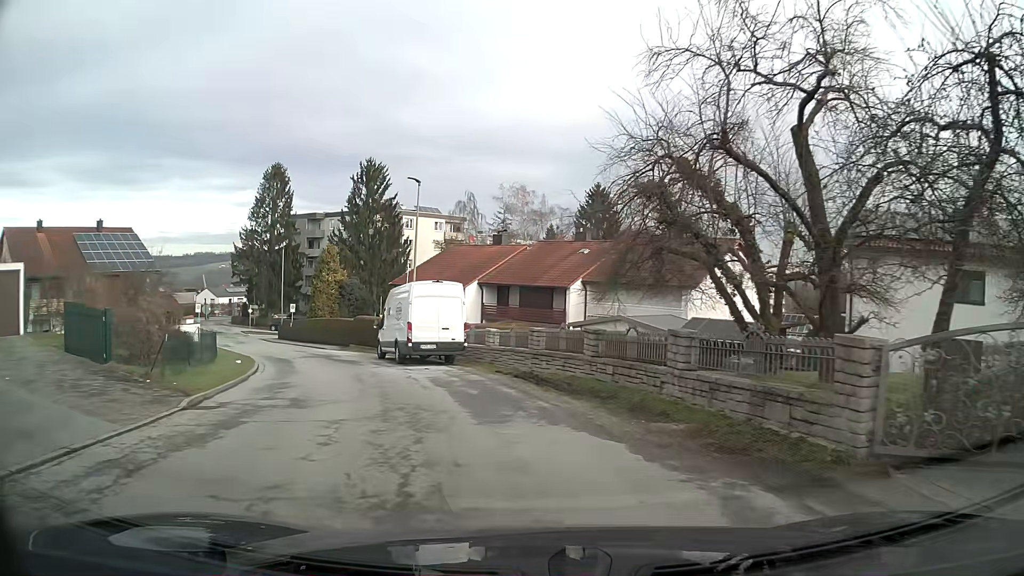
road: unclassified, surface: asphalt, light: Day
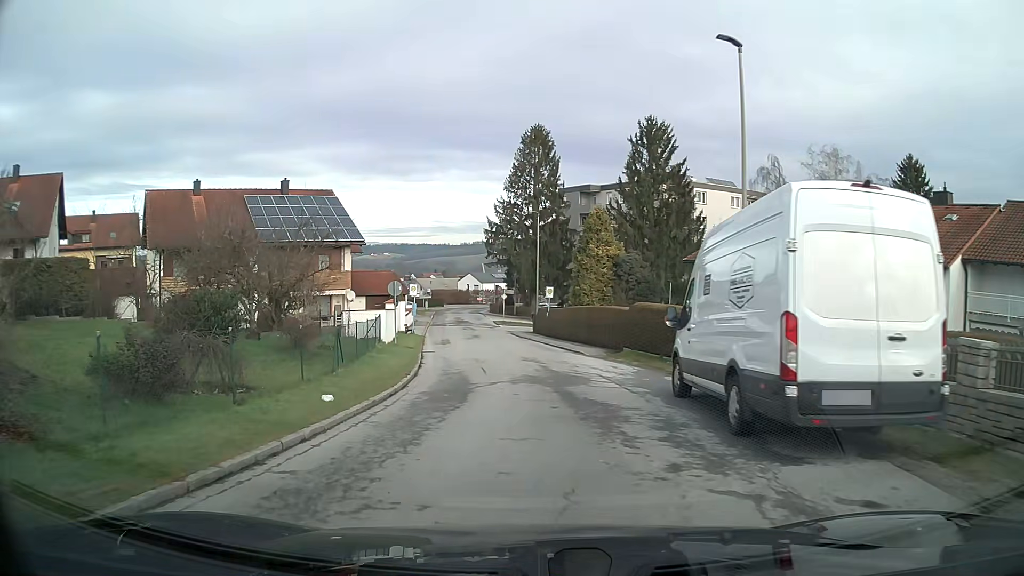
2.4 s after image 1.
(-3.1, +14.9) m; -23°
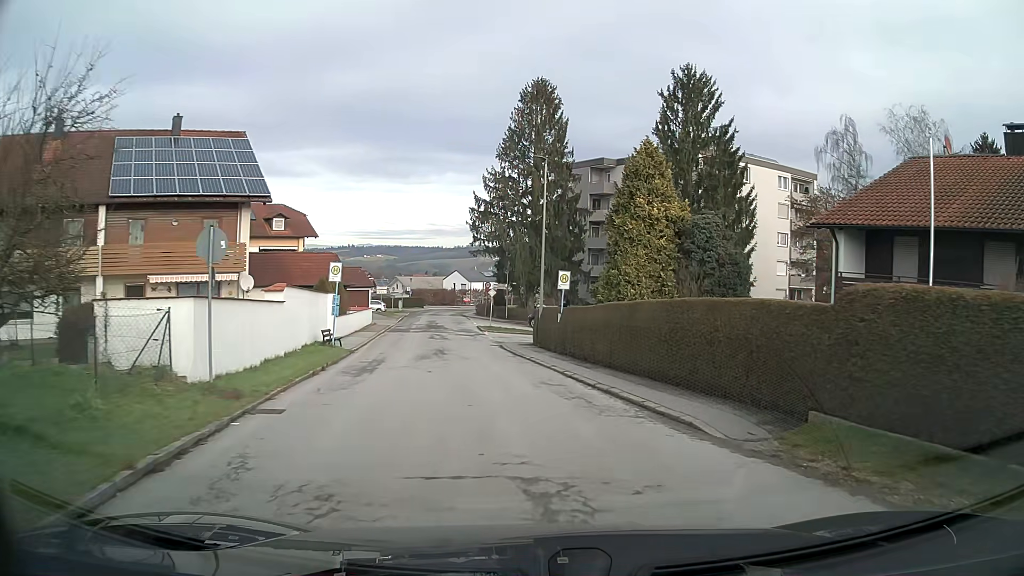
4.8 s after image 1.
(0.0, +16.9) m; +1°
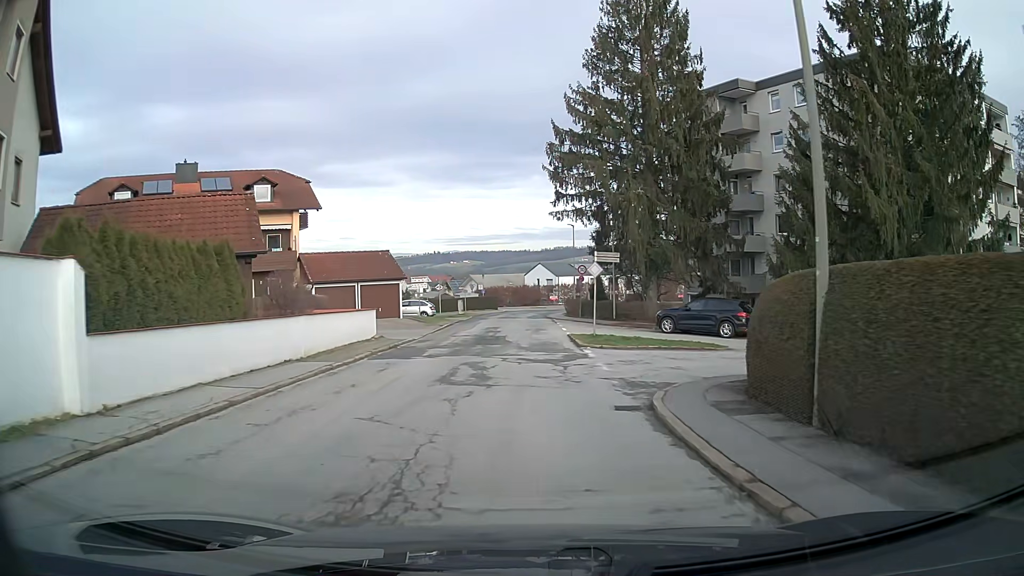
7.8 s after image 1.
(-1.7, +22.4) m; -7°
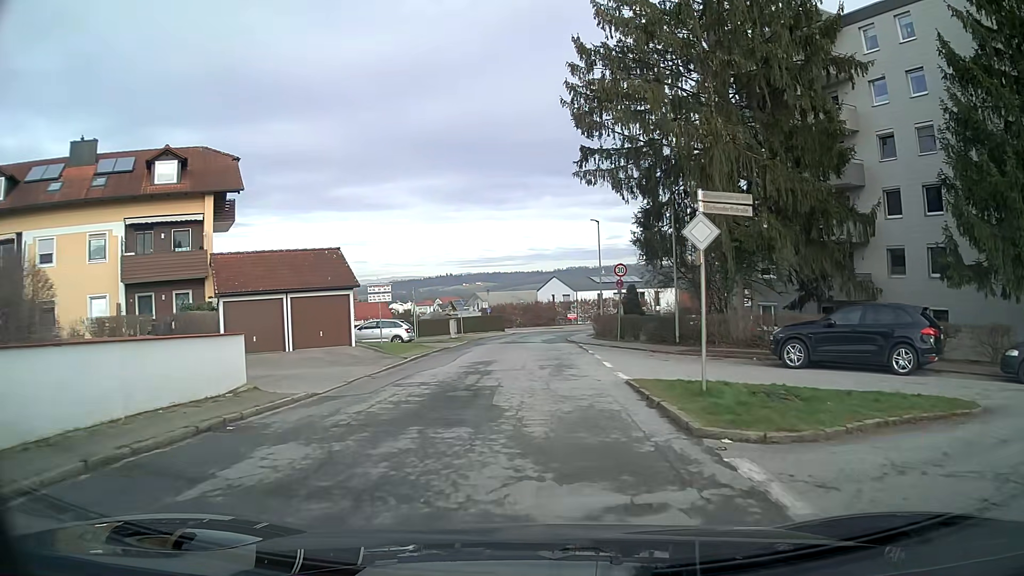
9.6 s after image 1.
(-0.1, +13.9) m; -1°
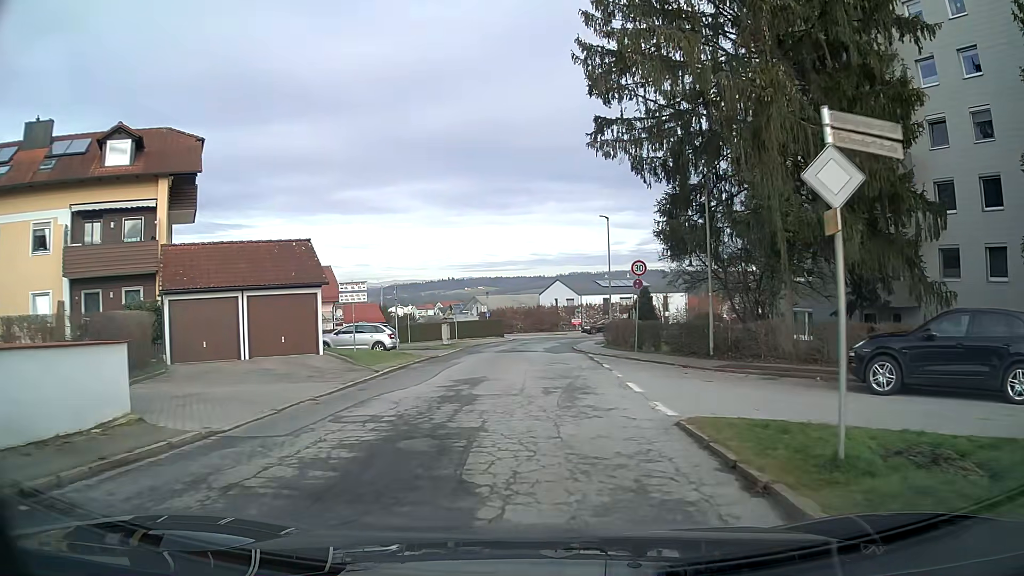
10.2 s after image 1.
(0.0, +4.6) m; 0°
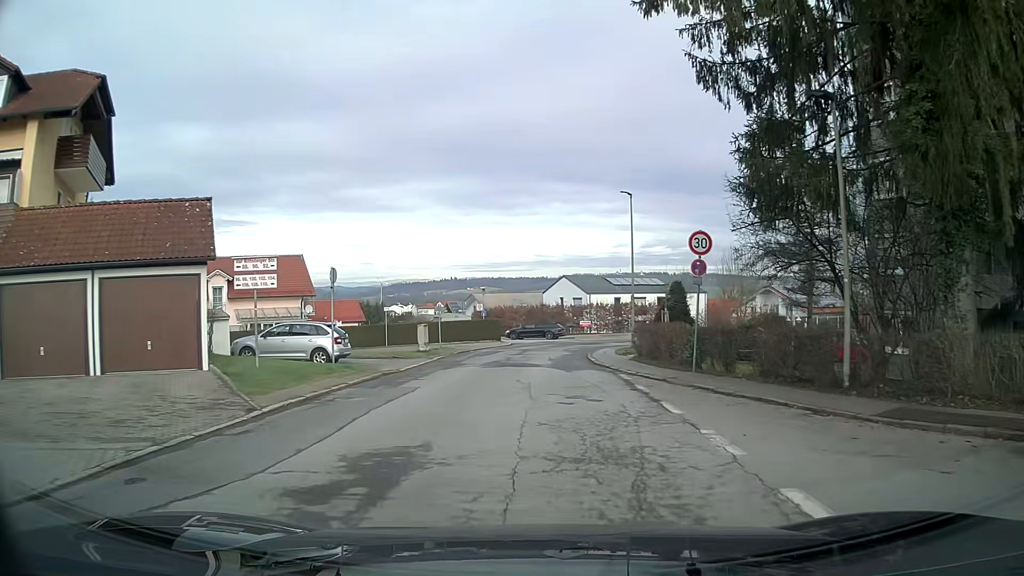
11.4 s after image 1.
(0.0, +8.9) m; 0°
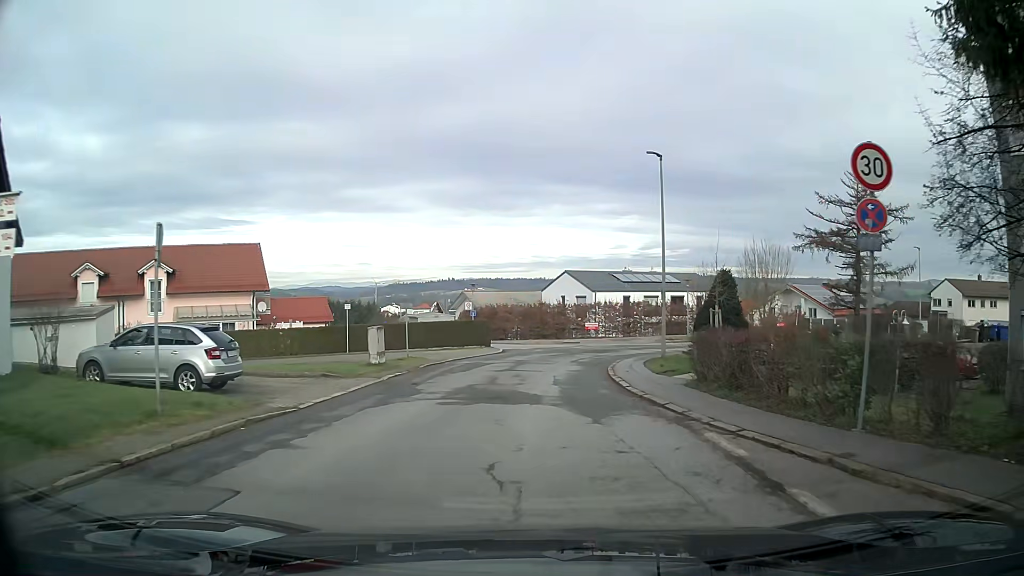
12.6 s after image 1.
(+0.1, +8.9) m; +1°
(0, +10) (+1, +20) (+3, +30) (+8, +38) (+16, +44) (+25, +50) (+33, +54) (+42, +59) (+52, +63) (+61, +66) m
